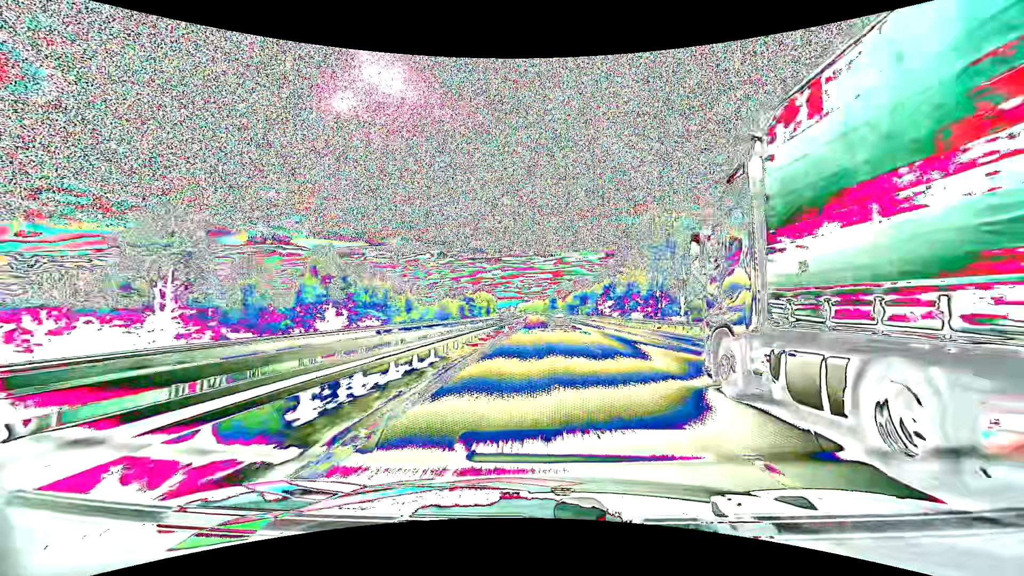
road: motorway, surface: asphalt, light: Day
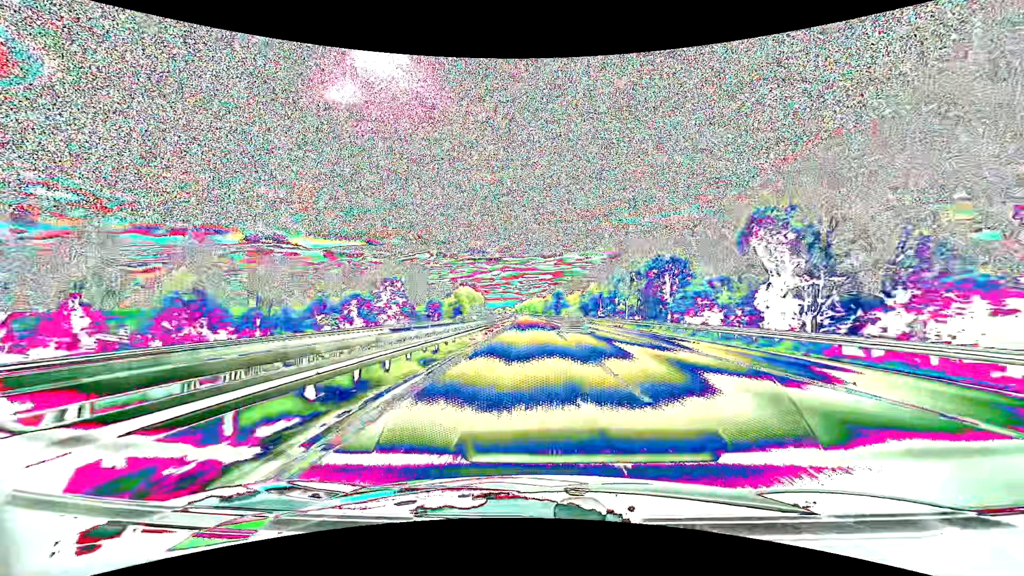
(-0.3, +99.7) m; 0°
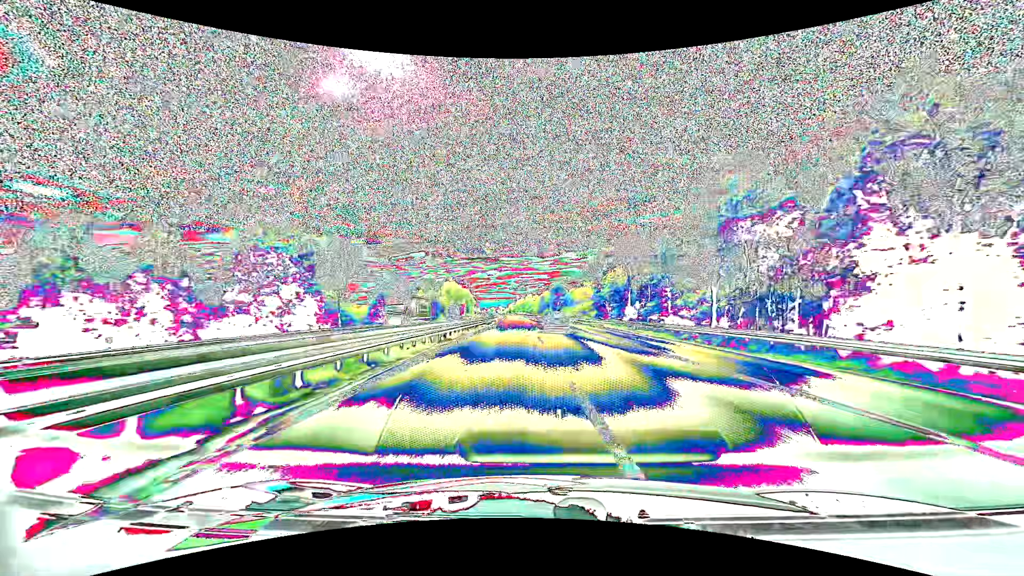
(+0.1, +40.4) m; 0°
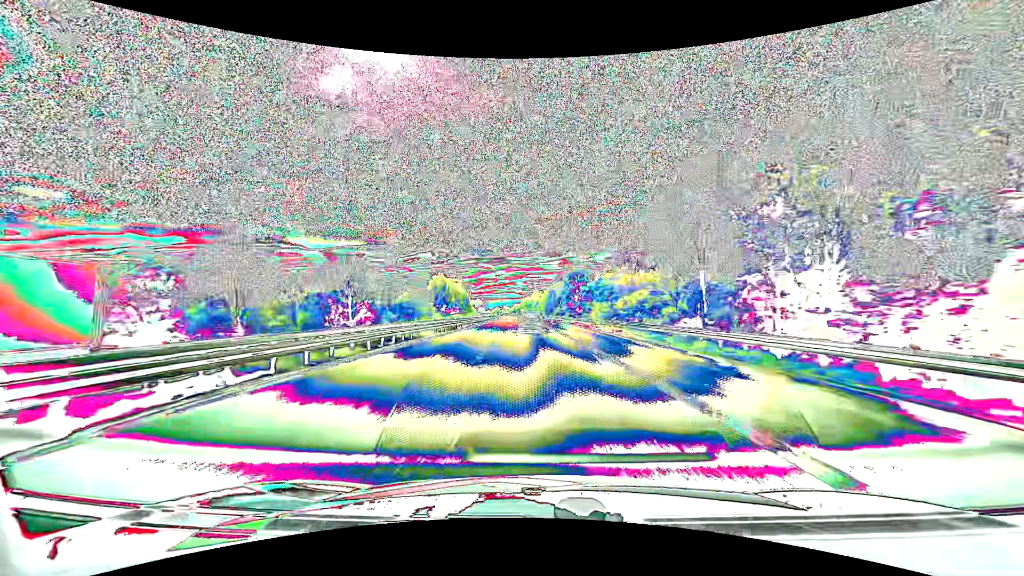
(+0.2, +60.9) m; -1°
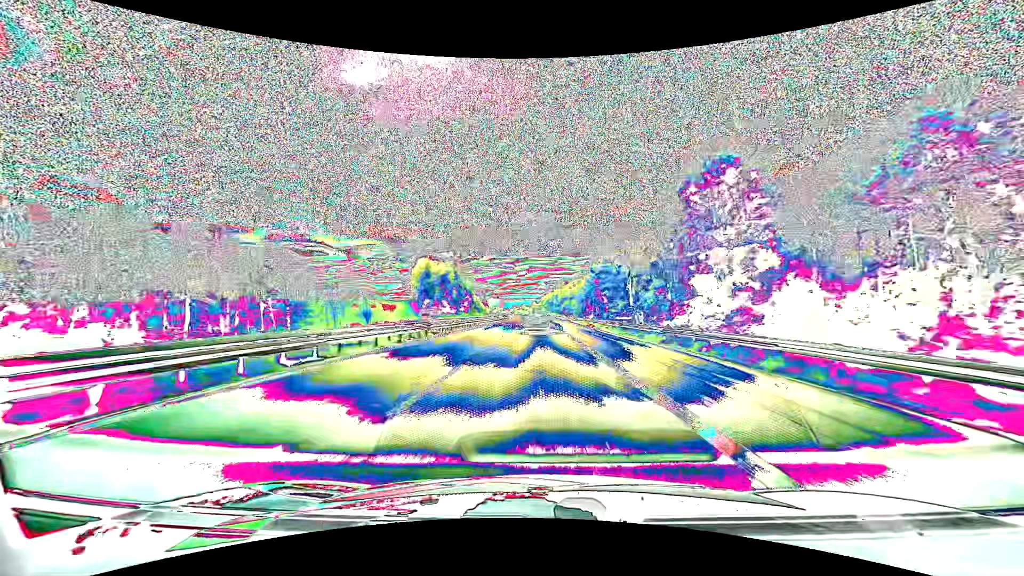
(-2.5, +81.3) m; -3°
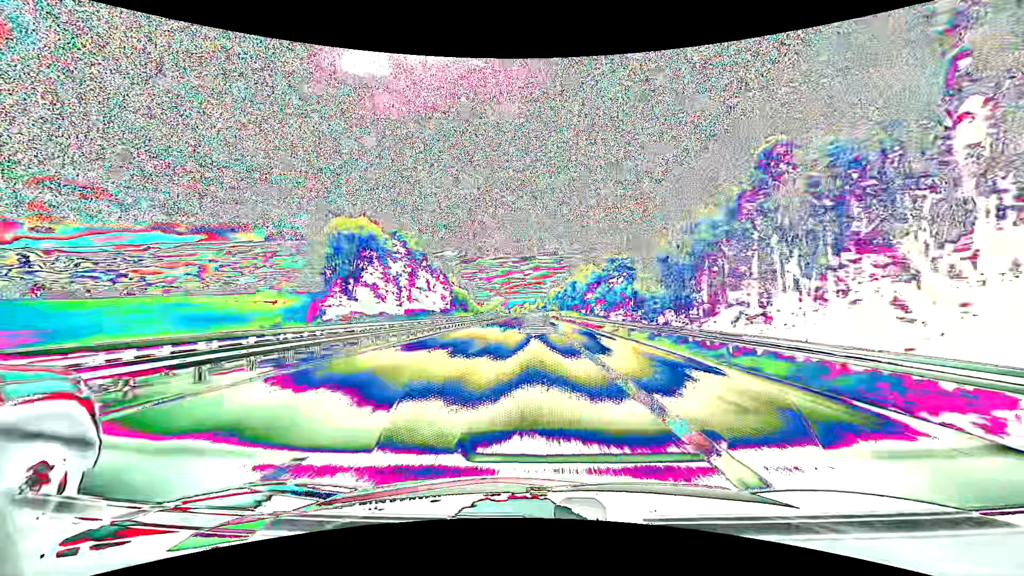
(-0.2, +80.8) m; -1°
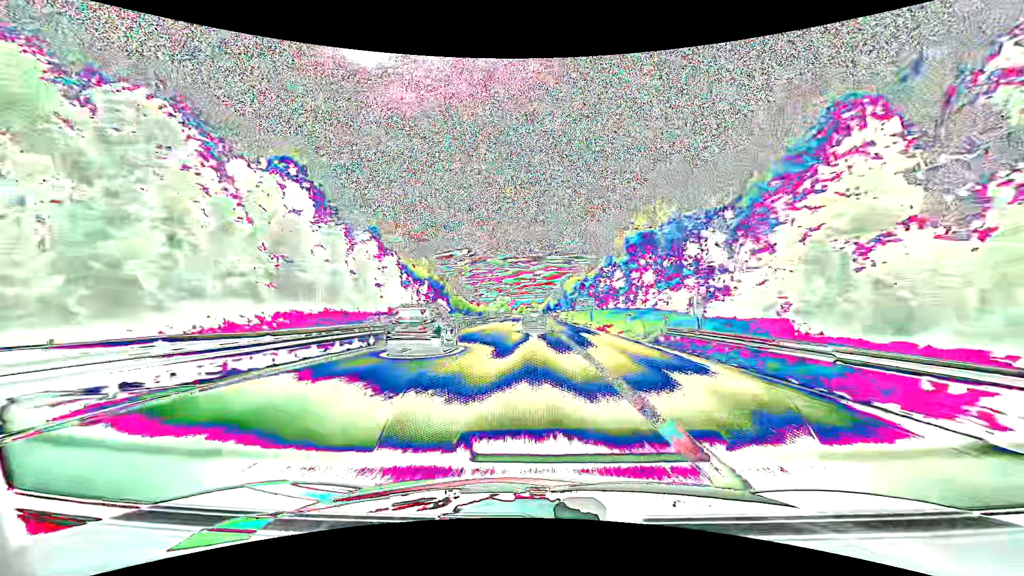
(-0.9, +78.3) m; -1°
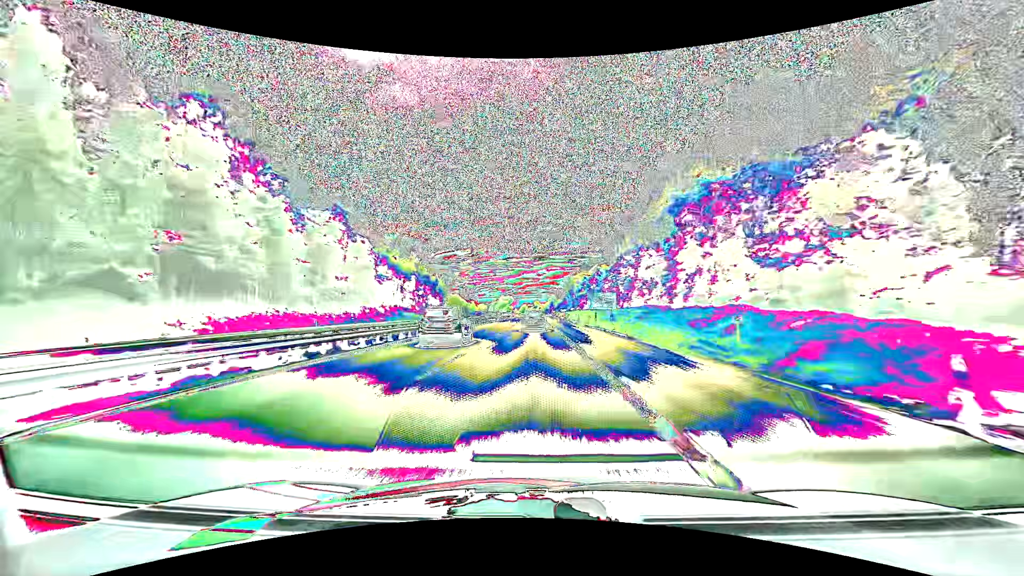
(0.0, +19.1) m; 0°
(0, +10) (0, +20) (0, +30) (0, +40) (-1, +50) (-1, +60) (-1, +70) (-1, +80) (-1, +90) (-2, +100) m
